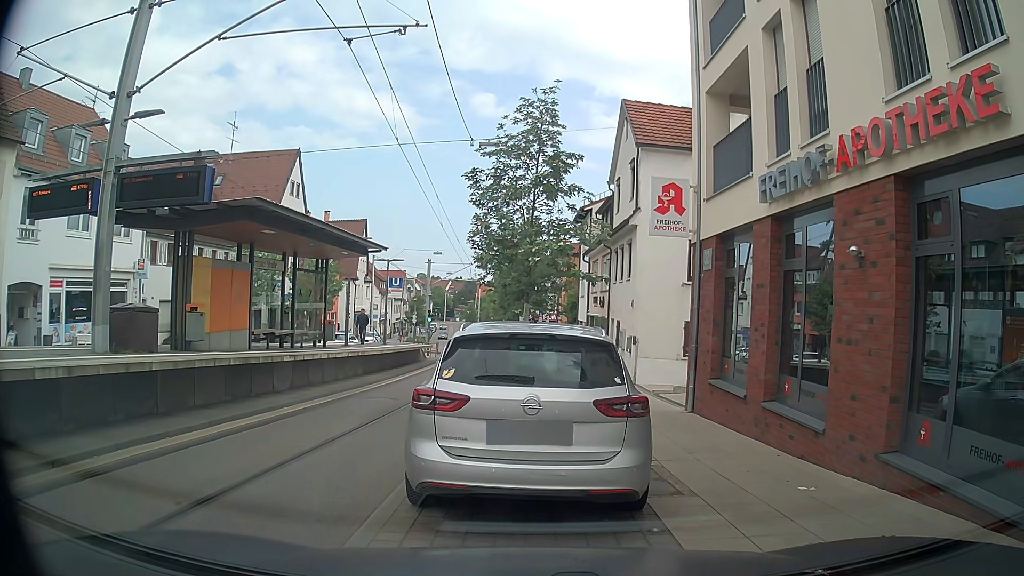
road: tertiary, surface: asphalt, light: Day
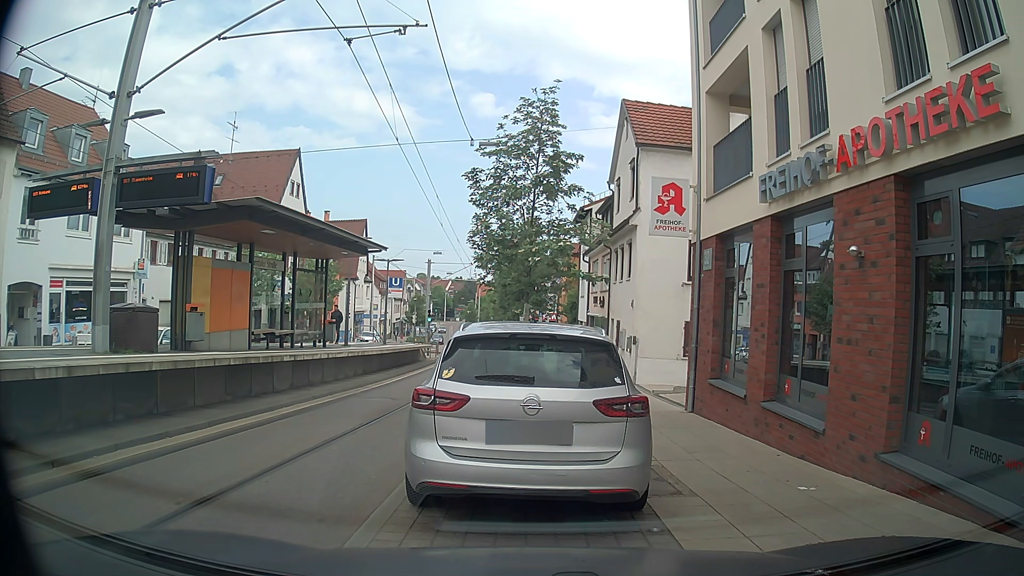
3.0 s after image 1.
(0.0, 0.0) m; 0°
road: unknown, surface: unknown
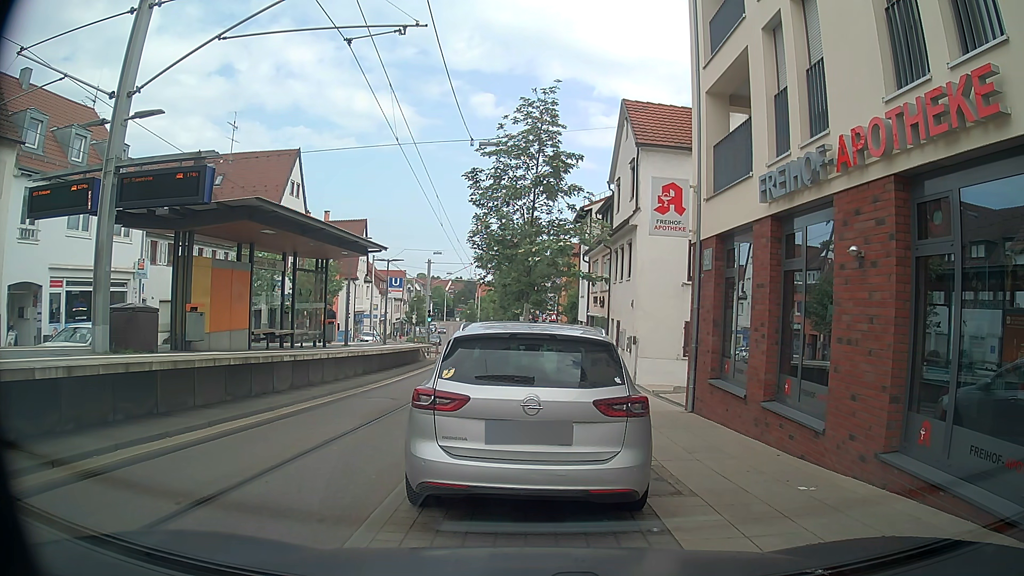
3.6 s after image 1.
(0.0, 0.0) m; 0°
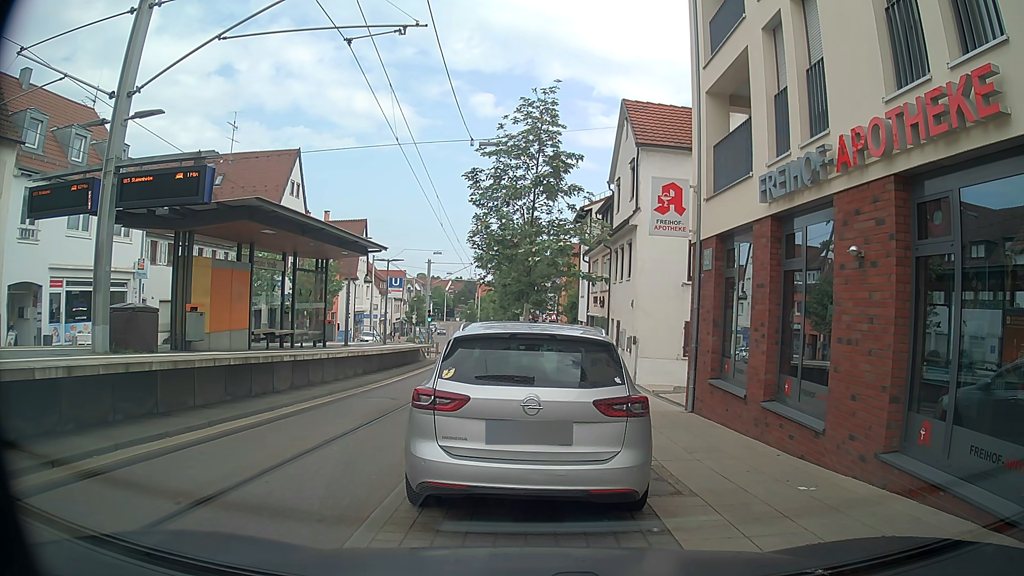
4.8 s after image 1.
(0.0, 0.0) m; 0°
